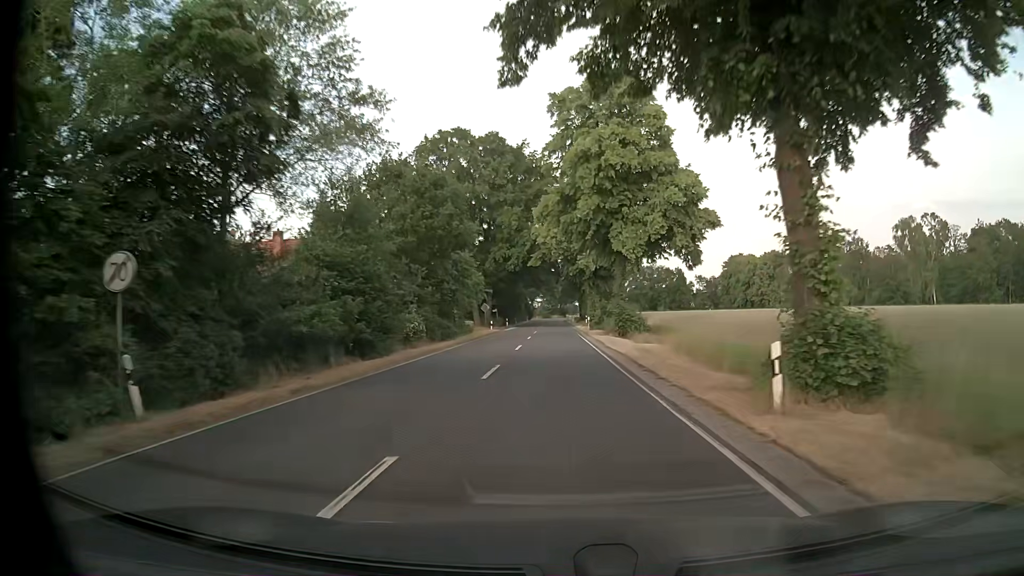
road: secondary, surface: asphalt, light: Day
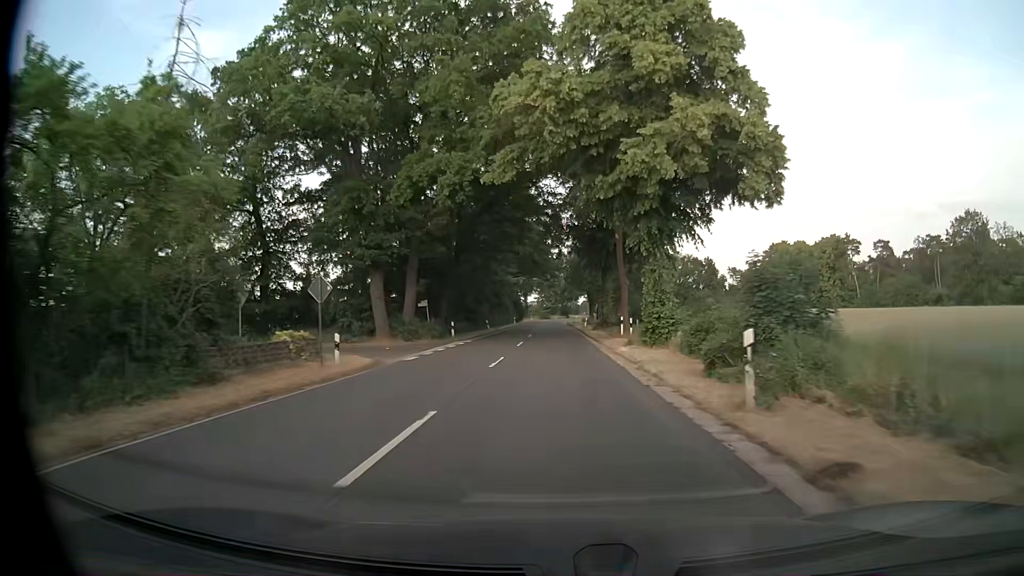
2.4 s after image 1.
(-0.1, +45.6) m; 0°
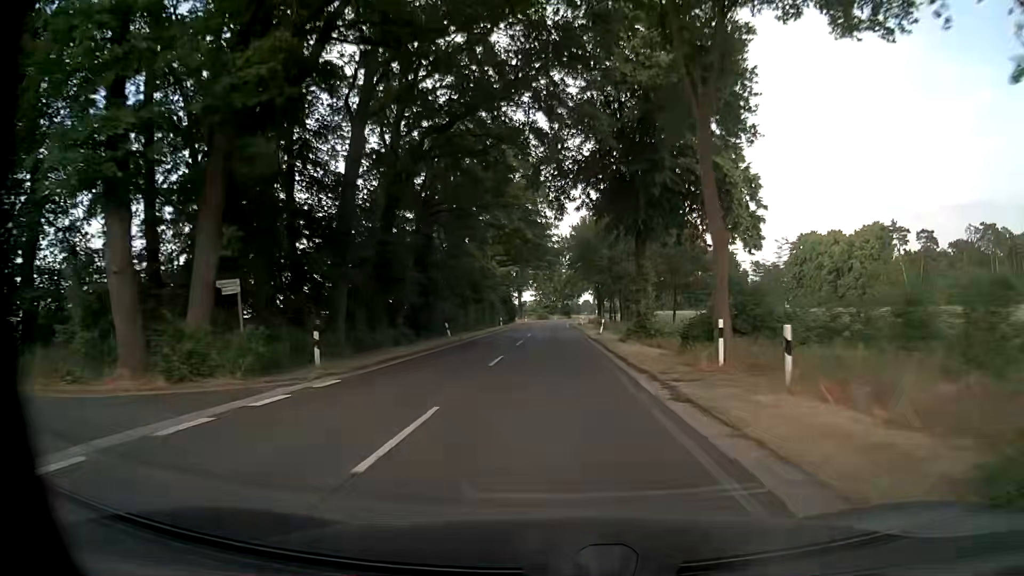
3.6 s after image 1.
(0.0, +23.6) m; 0°
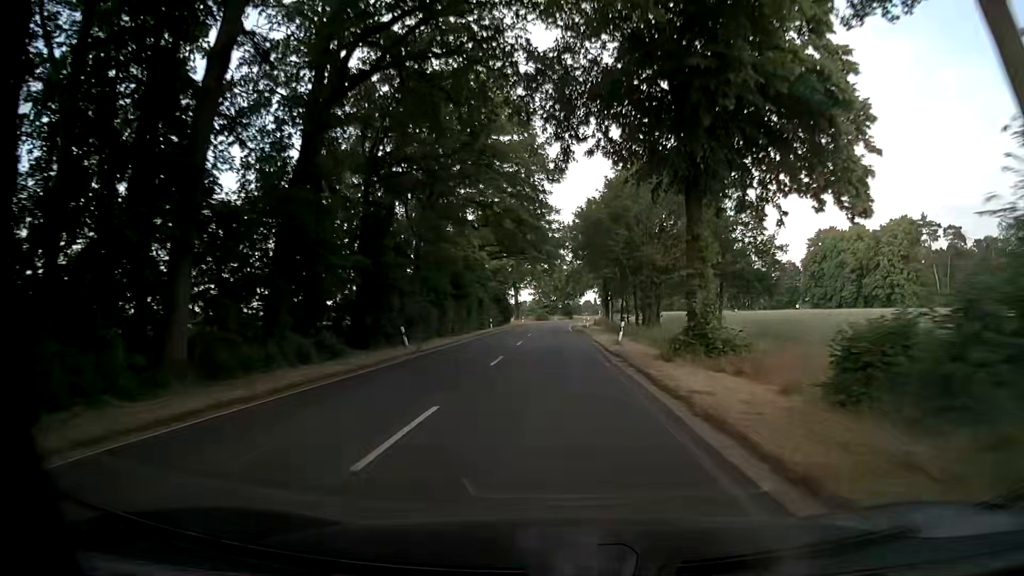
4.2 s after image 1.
(-0.1, +12.1) m; 0°
(0, +10) (0, +20) (0, +30) (0, +40) (0, +50) (0, +60) (0, +70) (0, +80) (+1, +90) (+2, +100) m
